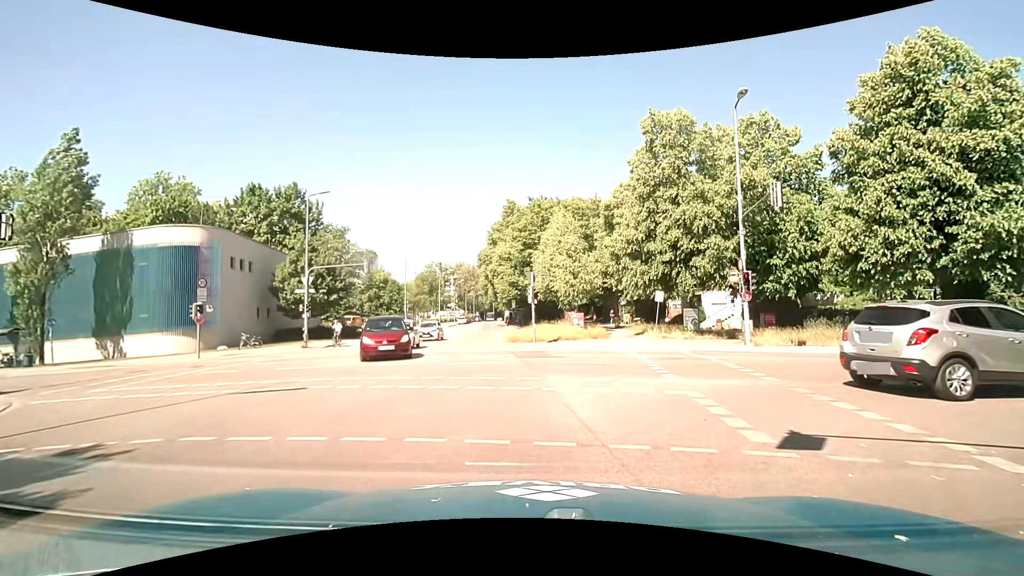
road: tertiary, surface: asphalt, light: Day
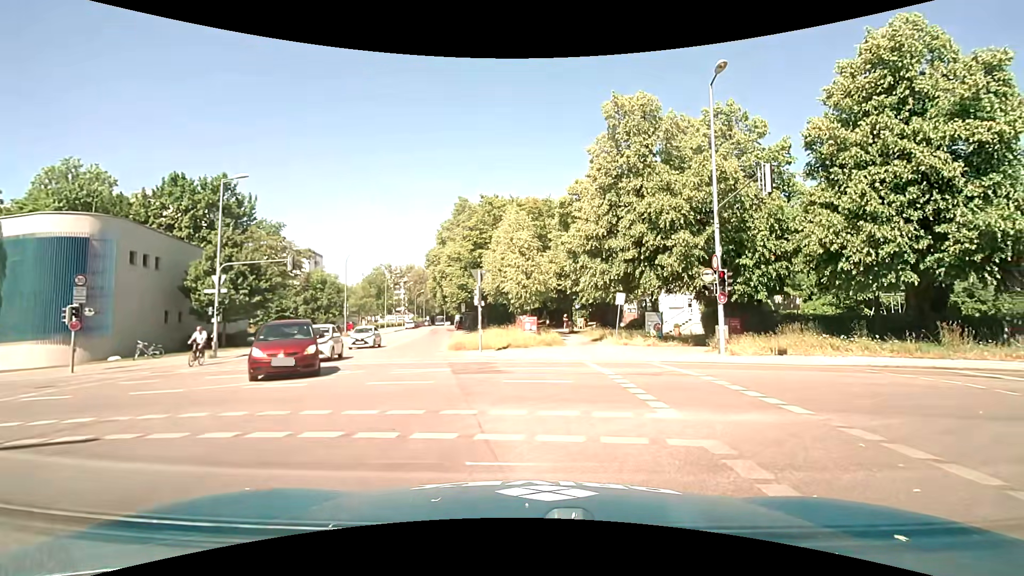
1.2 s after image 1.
(+0.1, +3.5) m; +5°
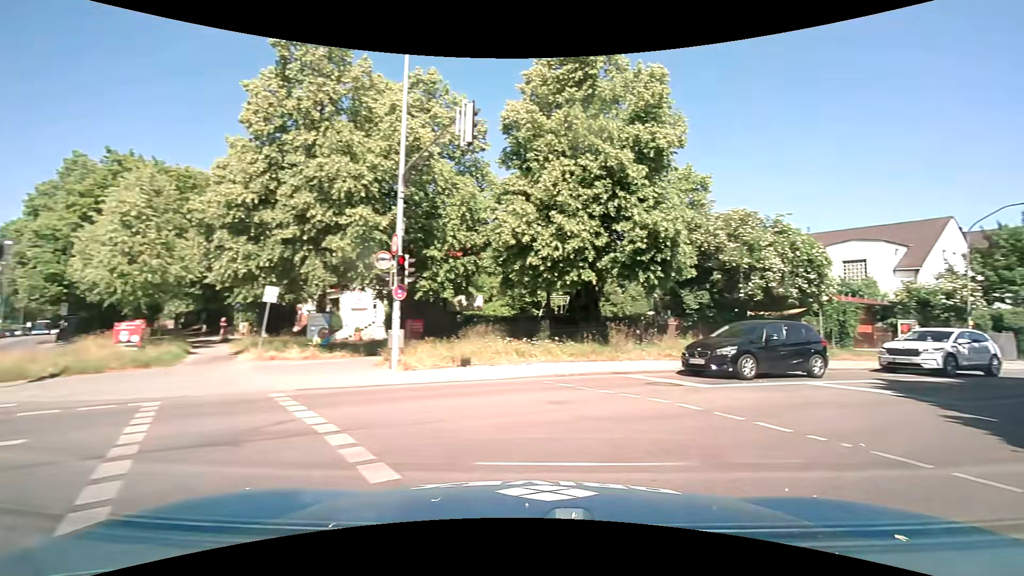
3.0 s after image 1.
(+1.5, +5.9) m; +34°
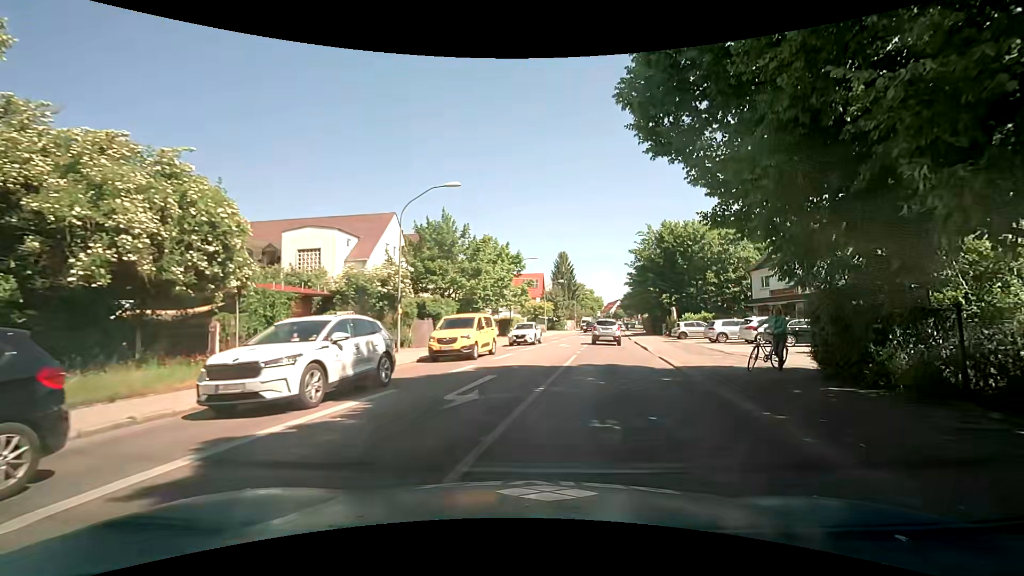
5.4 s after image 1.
(+5.7, +8.9) m; +54°
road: secondary
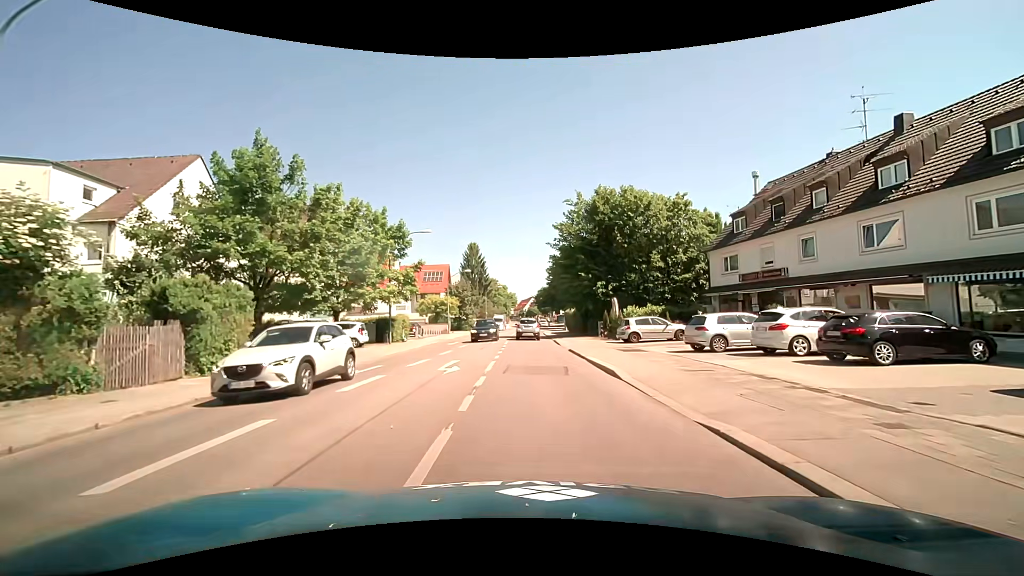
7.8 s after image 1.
(+1.5, +14.4) m; +10°
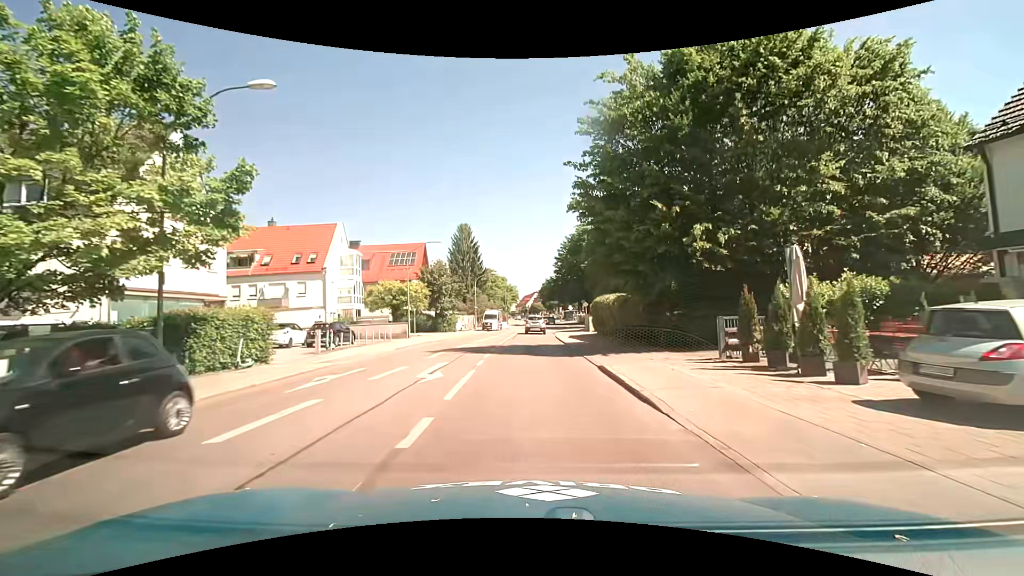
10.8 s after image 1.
(-0.1, +22.6) m; -1°
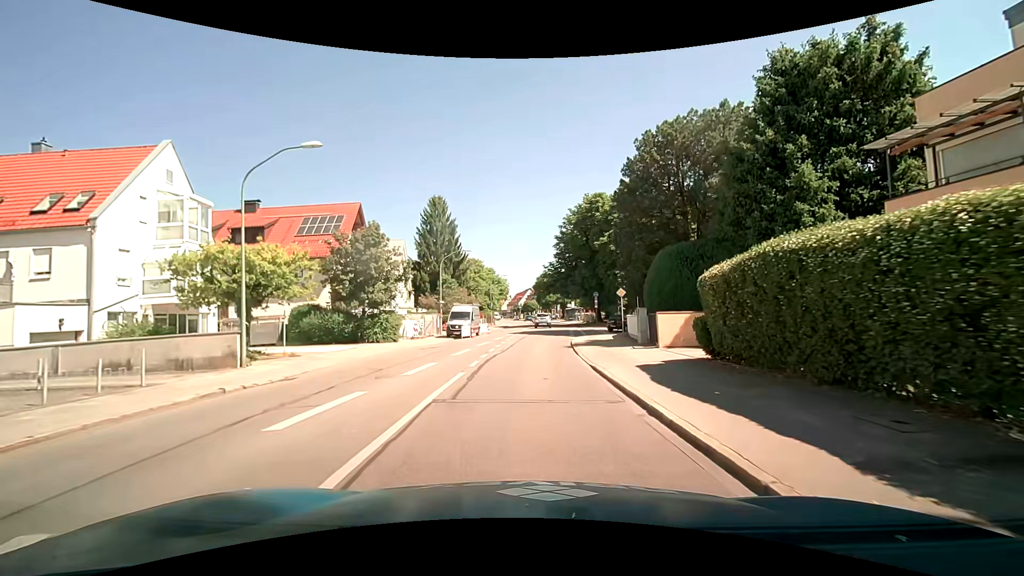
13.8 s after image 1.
(+0.1, +23.5) m; +1°
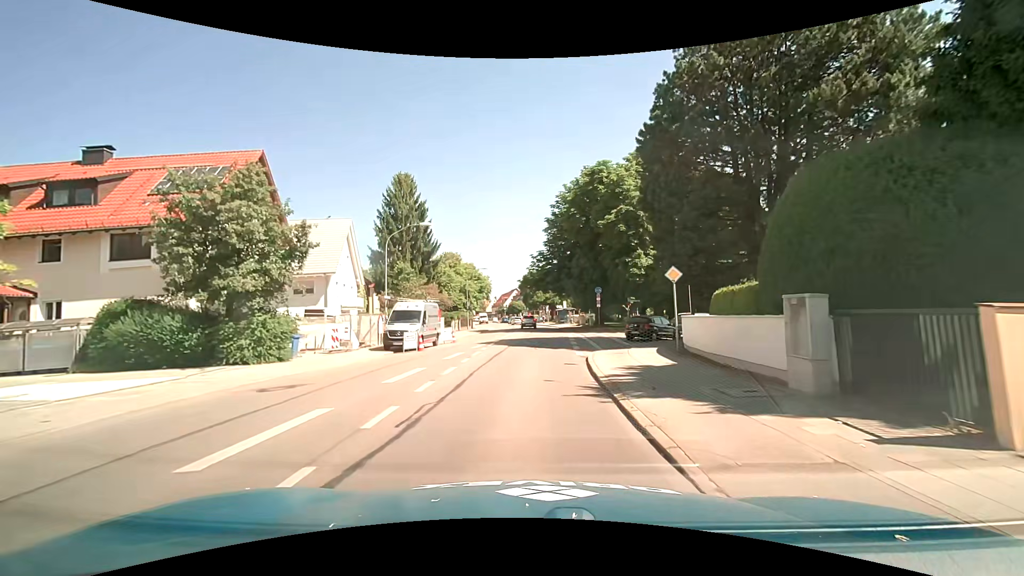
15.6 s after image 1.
(+0.3, +13.7) m; +2°
(0, +10) (0, +20) (0, +30) (+1, +40) (+1, +50) (+1, +60) (+1, +70) (0, +80) (-1, +90) (-2, +100) m
